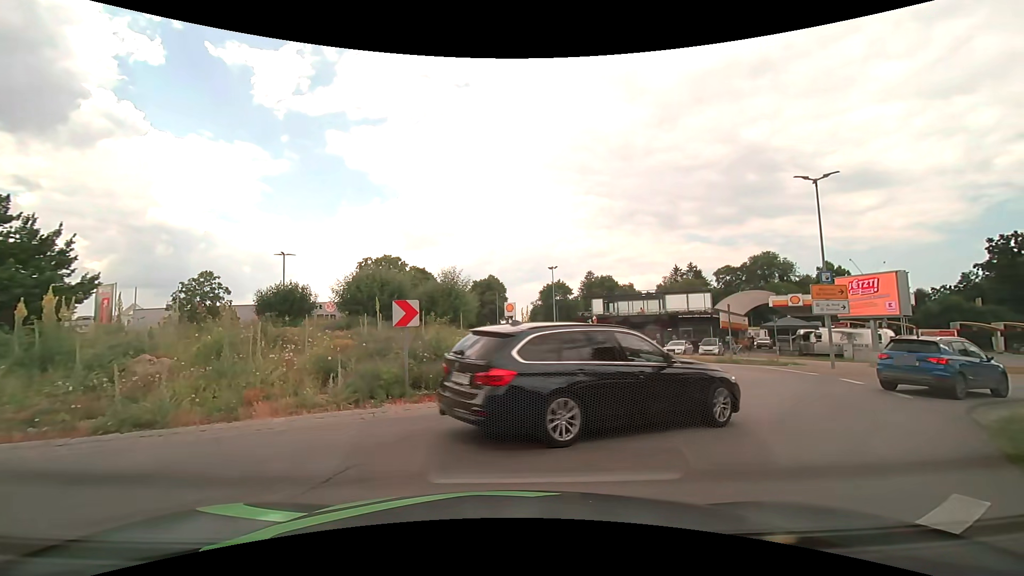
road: secondary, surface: asphalt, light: Day
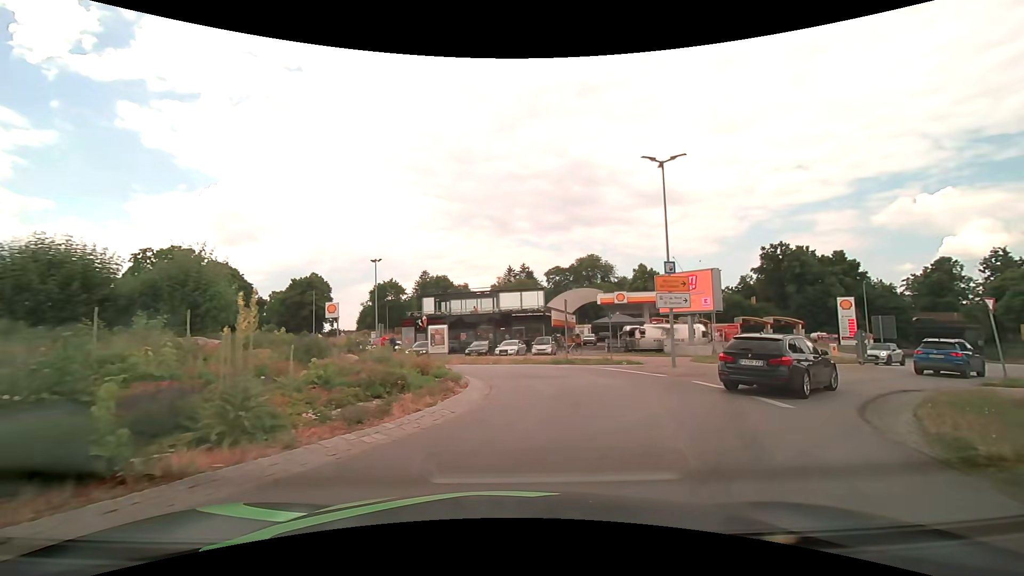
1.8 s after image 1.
(+0.8, +5.1) m; +18°
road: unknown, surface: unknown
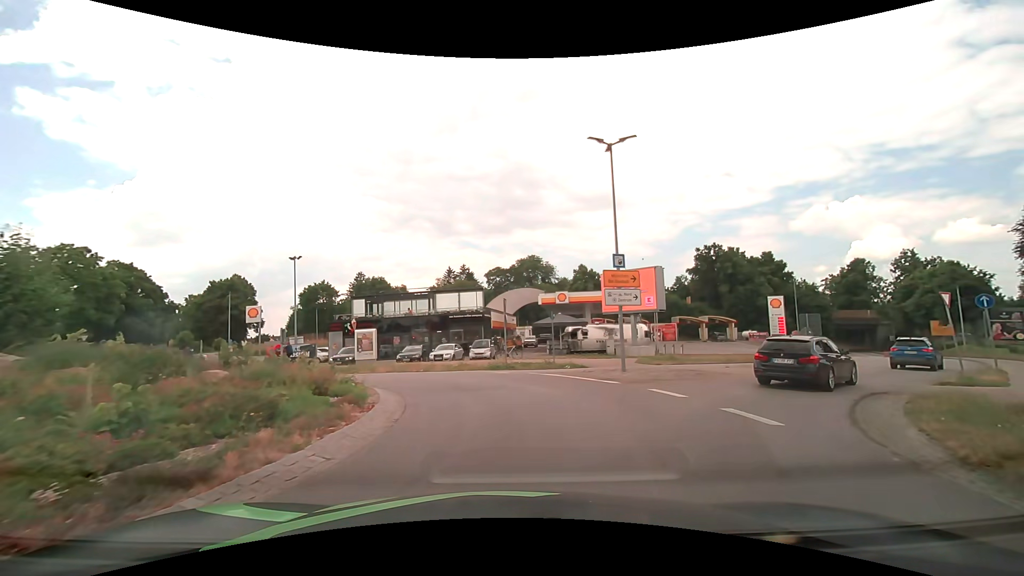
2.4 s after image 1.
(+0.2, +2.6) m; +7°
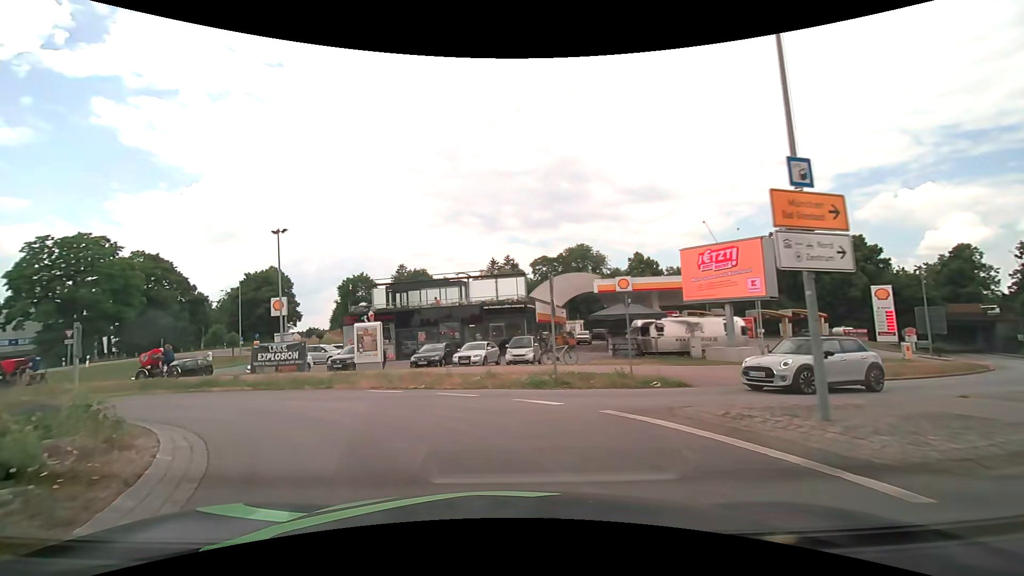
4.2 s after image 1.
(+0.1, +9.4) m; -6°
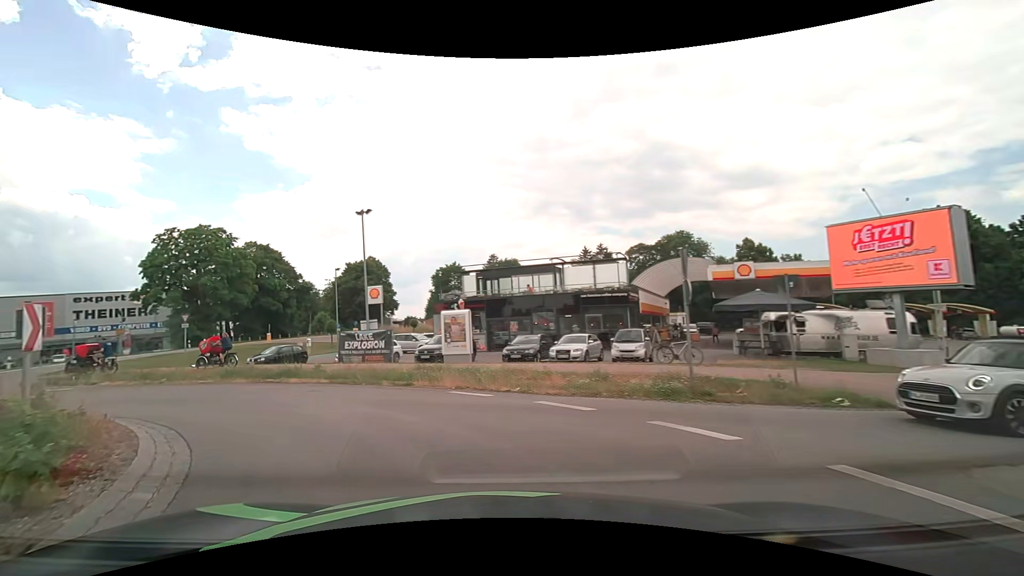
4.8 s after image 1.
(-0.3, +3.5) m; -10°
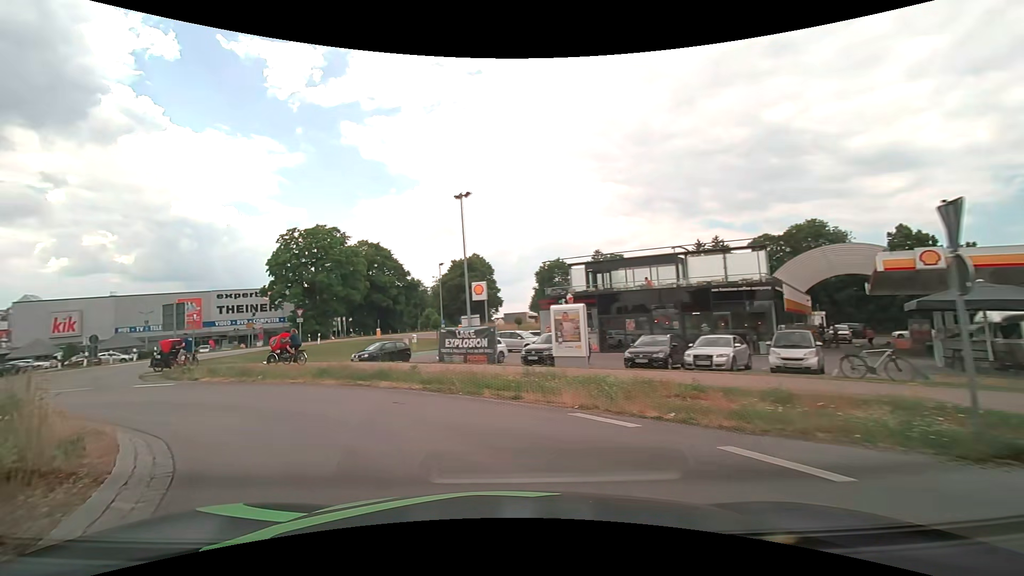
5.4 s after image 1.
(-0.3, +3.6) m; -11°
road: secondary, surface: asphalt
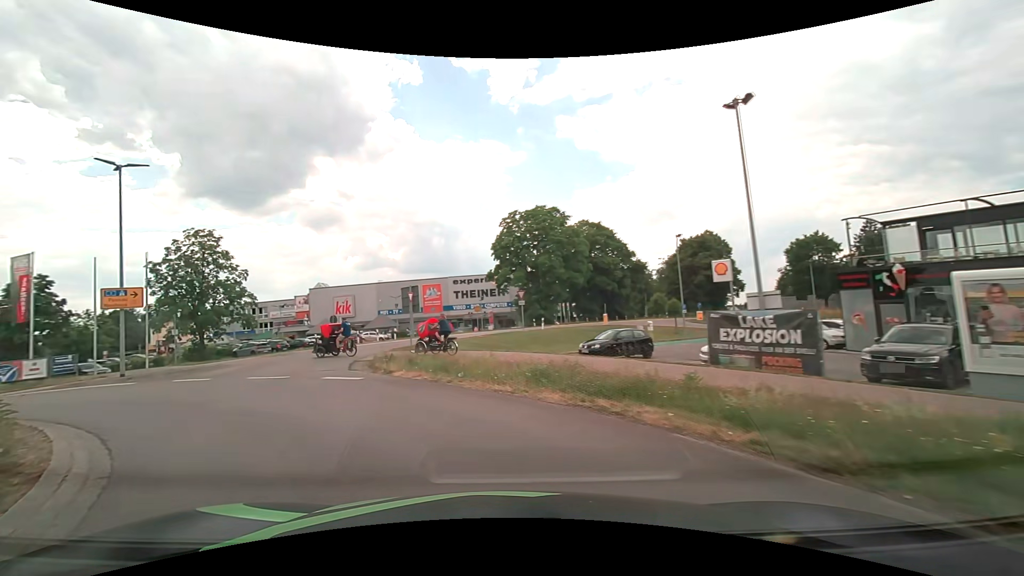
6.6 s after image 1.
(-1.6, +7.3) m; -25°
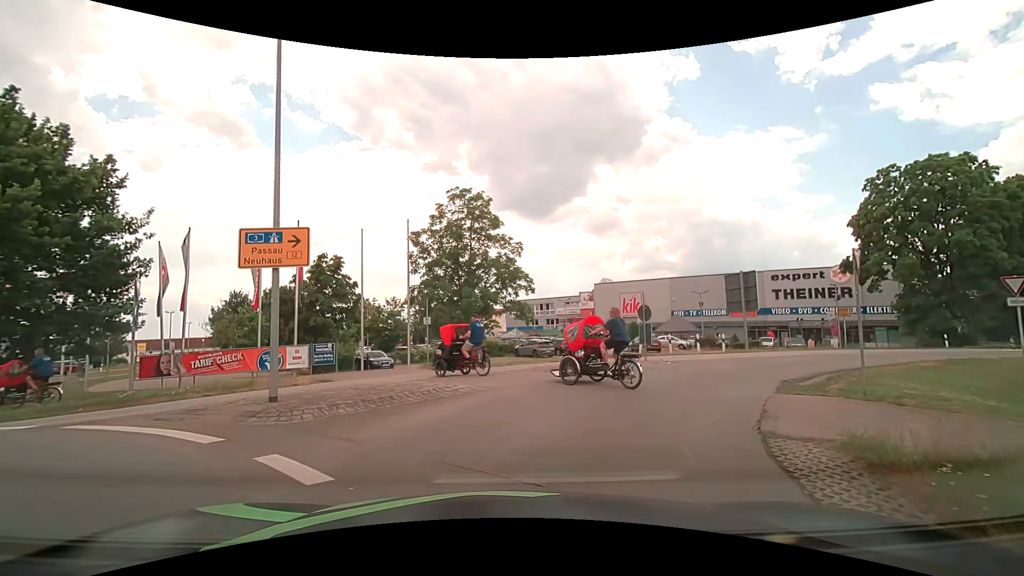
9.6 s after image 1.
(-4.8, +13.1) m; -33°
(+2, +10) (+7, +18) (+15, +24) (+24, +28) (+34, +31) (+44, +33) (+54, +34) (+64, +34) (+73, +32) (+82, +27) m
